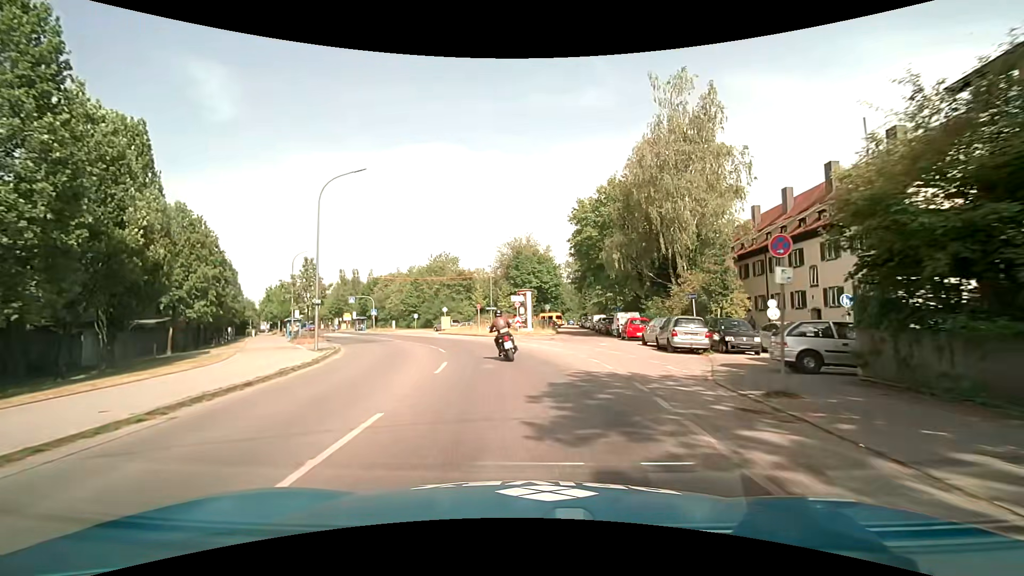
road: tertiary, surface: asphalt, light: Day
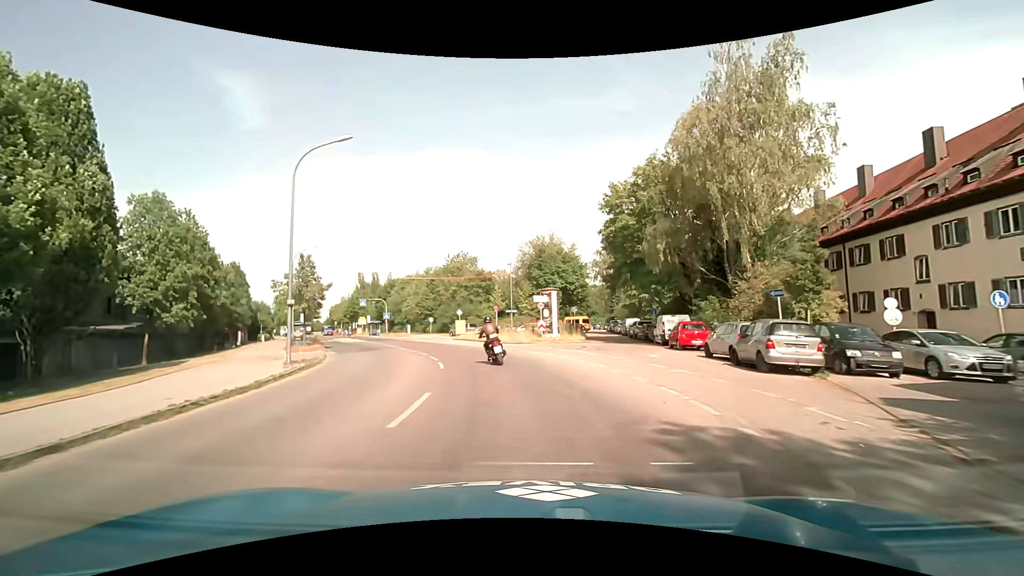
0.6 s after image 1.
(-0.1, +6.1) m; -2°
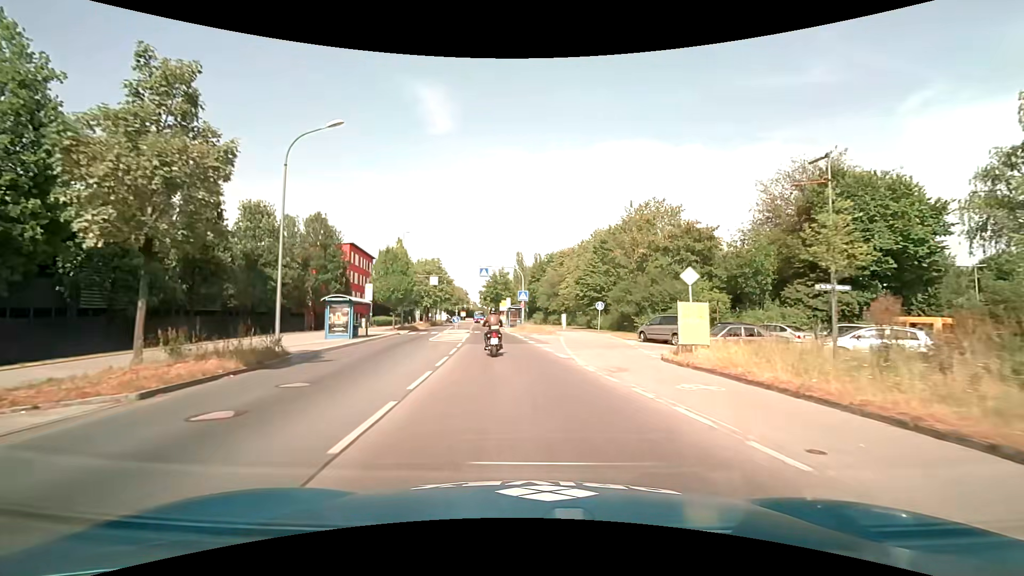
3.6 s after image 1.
(-6.1, +33.3) m; -20°
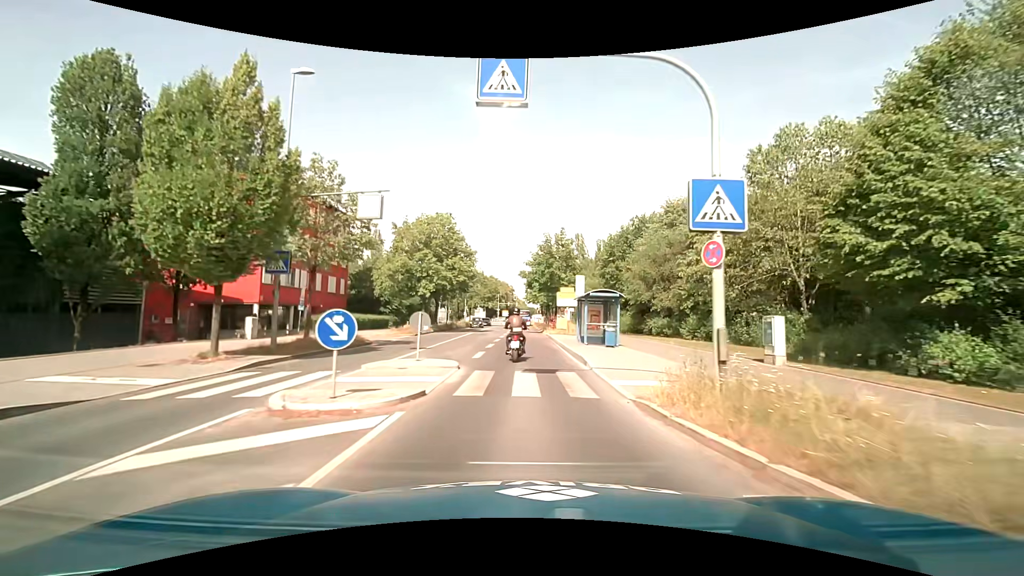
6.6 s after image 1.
(-2.5, +35.4) m; -6°
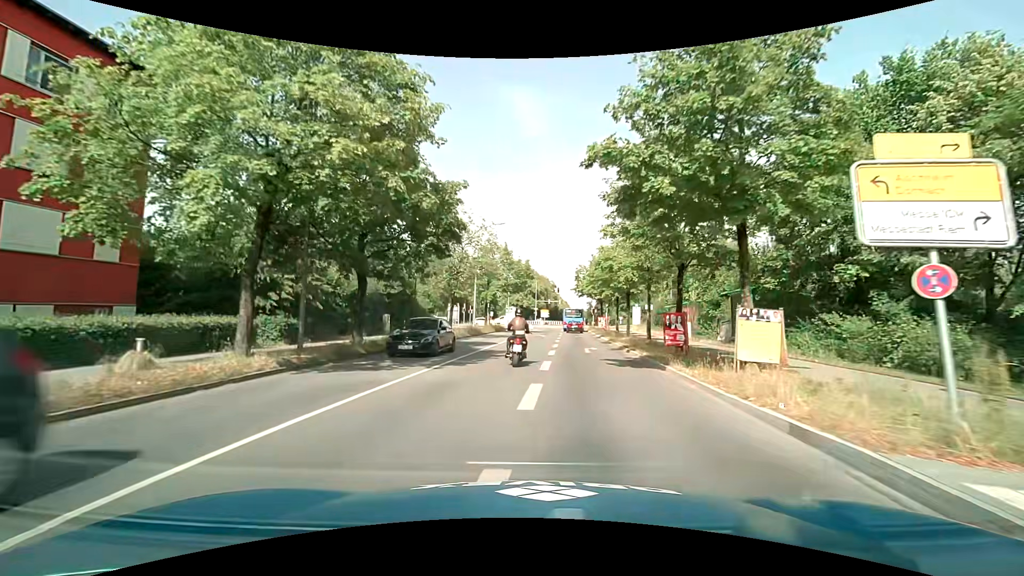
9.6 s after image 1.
(-0.9, +33.4) m; -4°
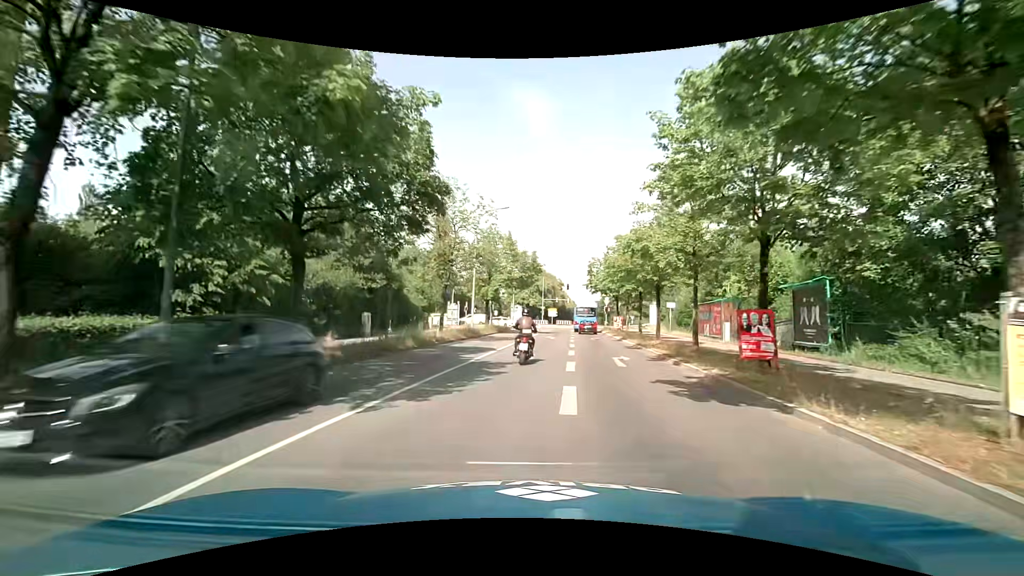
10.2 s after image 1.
(0.0, +6.4) m; -1°
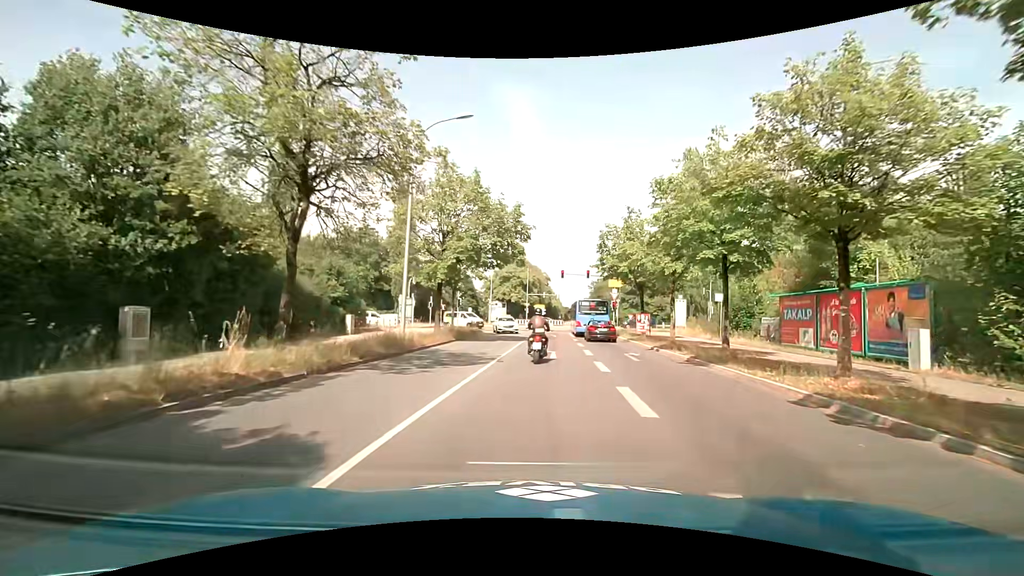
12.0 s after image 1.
(+0.2, +18.0) m; +3°
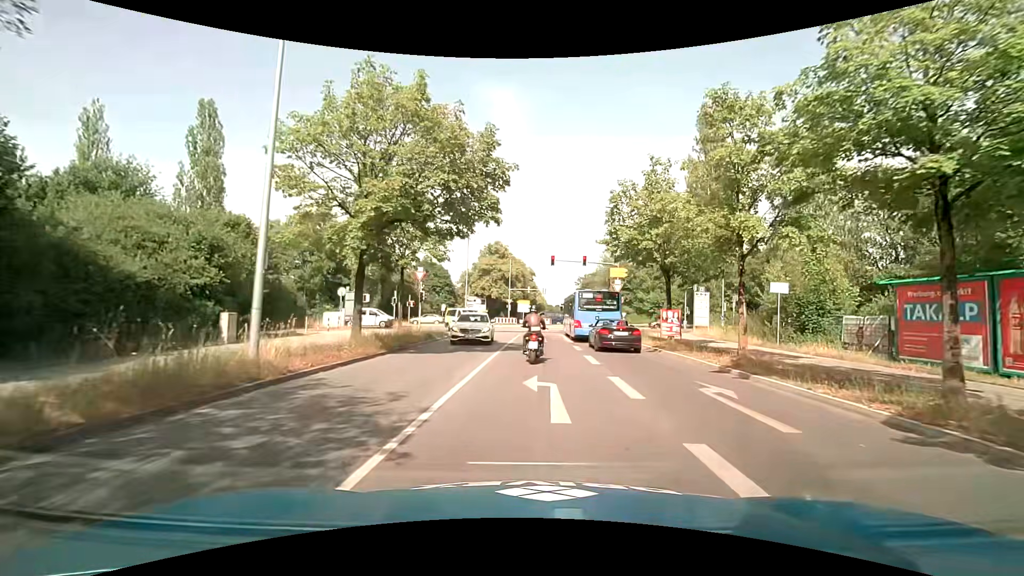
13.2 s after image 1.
(0.0, +10.4) m; +1°
